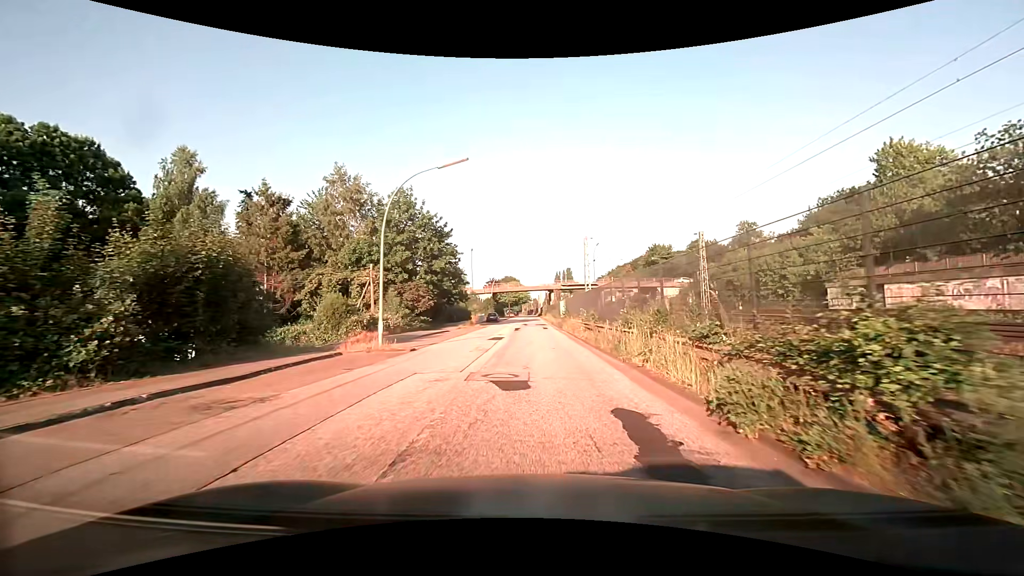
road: unclassified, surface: asphalt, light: Day
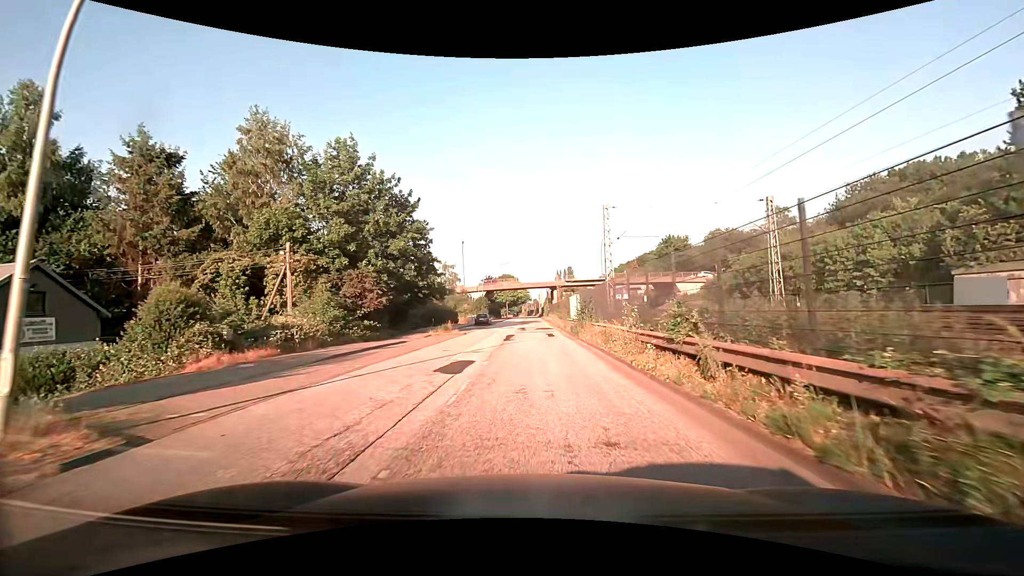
(+0.1, +14.3) m; 0°
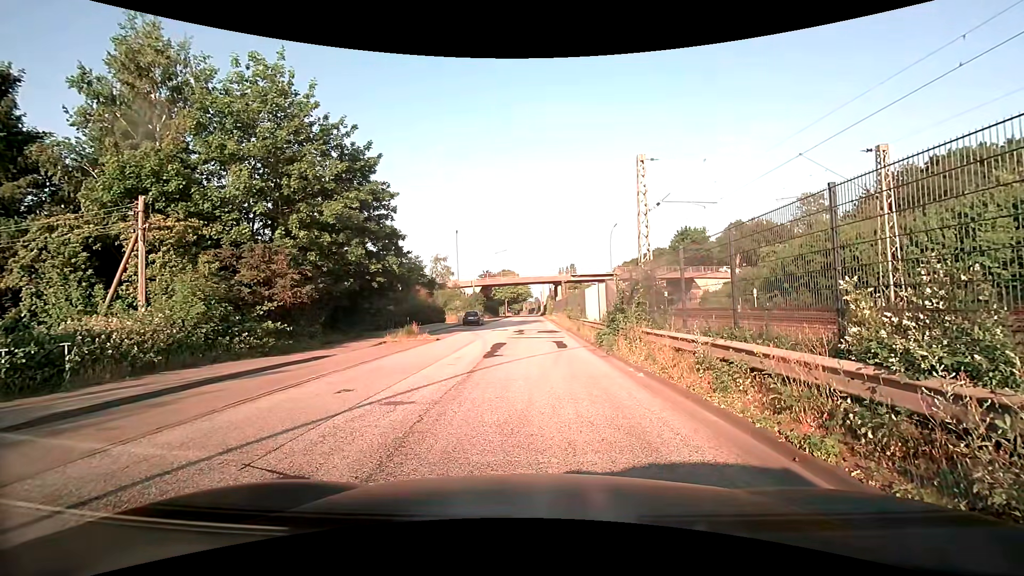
(+0.1, +9.8) m; +1°
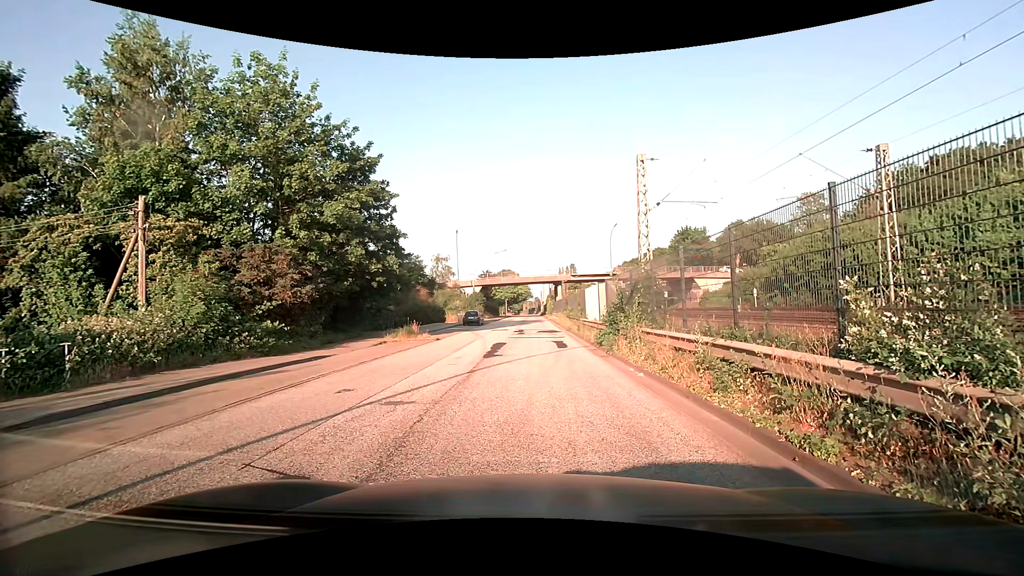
(0.0, 0.0) m; 0°
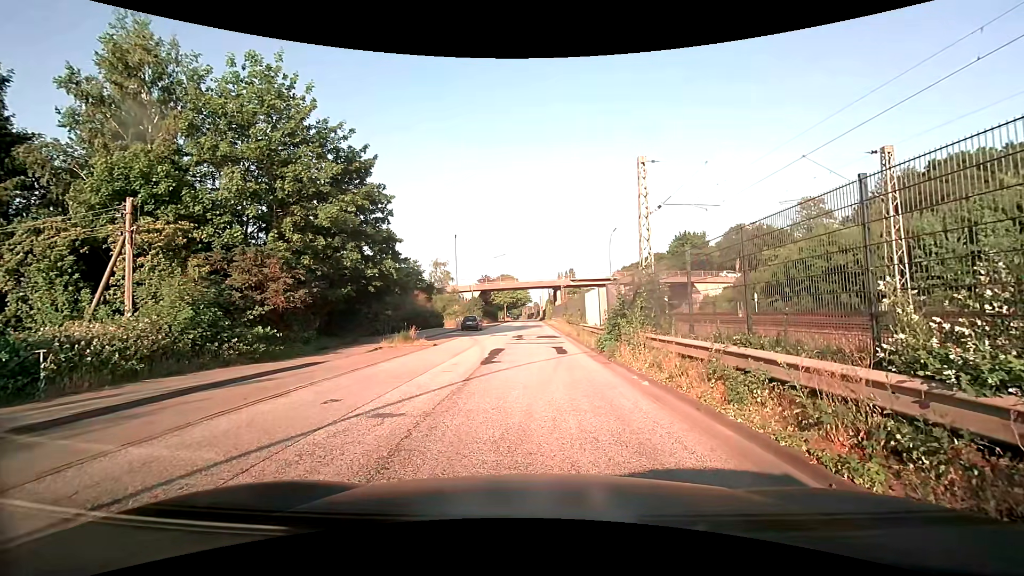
(0.0, +0.6) m; 0°
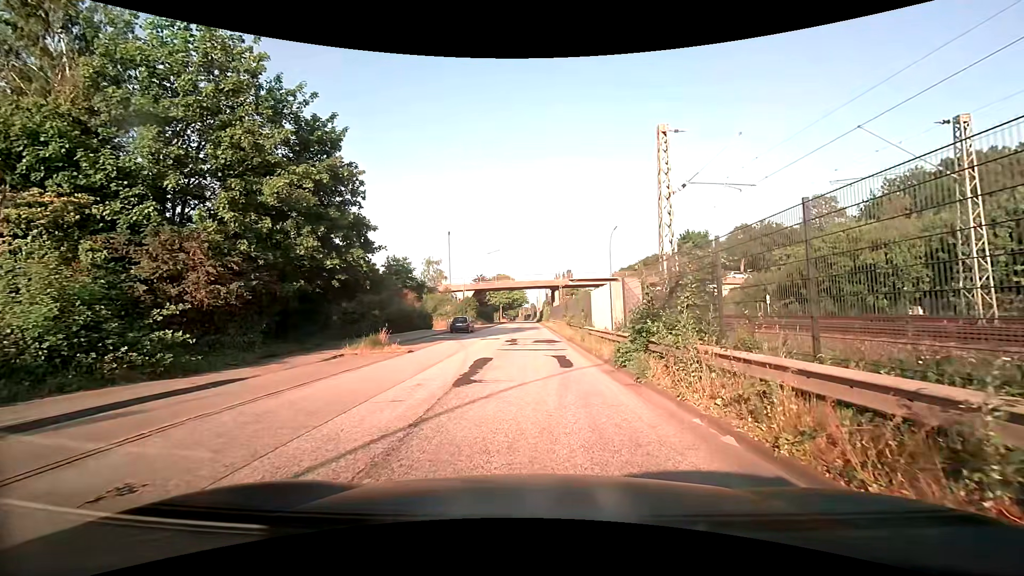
(0.0, +4.5) m; 0°
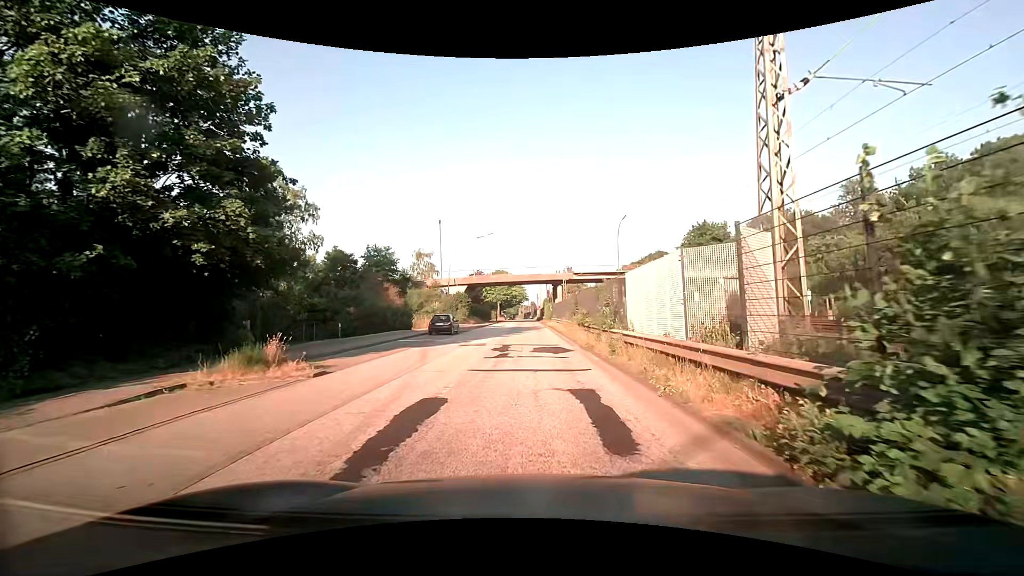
(0.0, +8.9) m; 0°
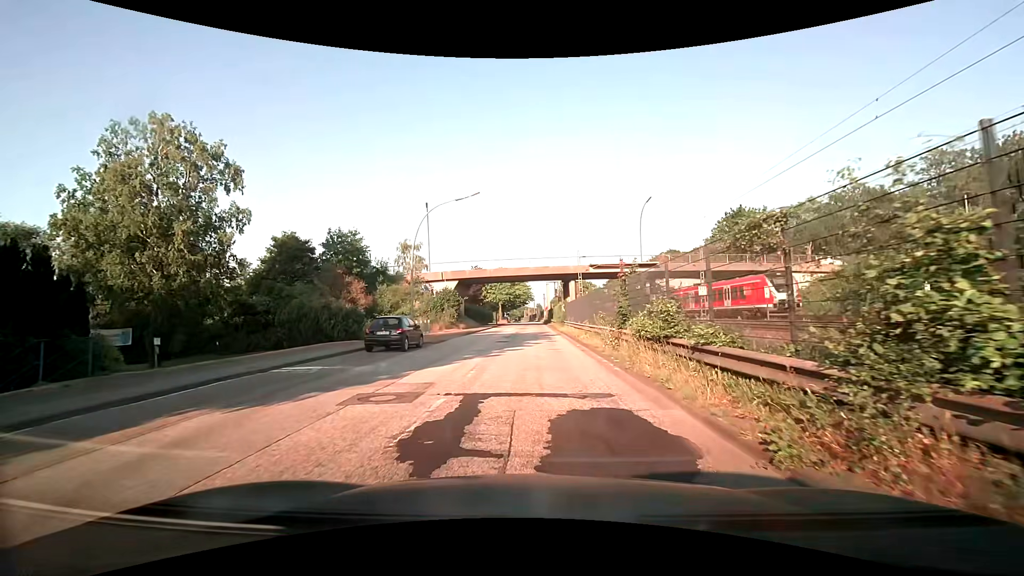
(-0.1, +13.8) m; -1°
(0, +10) (0, +20) (0, +30) (0, +40) (+1, +50) (+1, +60) (+1, +70) (+1, +80) (+1, +90) (+1, +100) m
